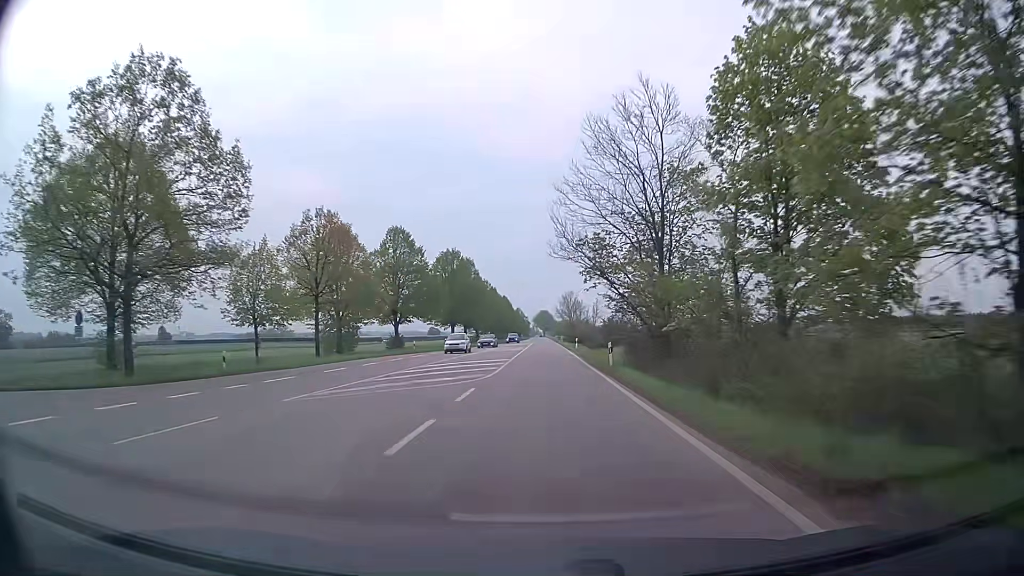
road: secondary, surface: asphalt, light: Day
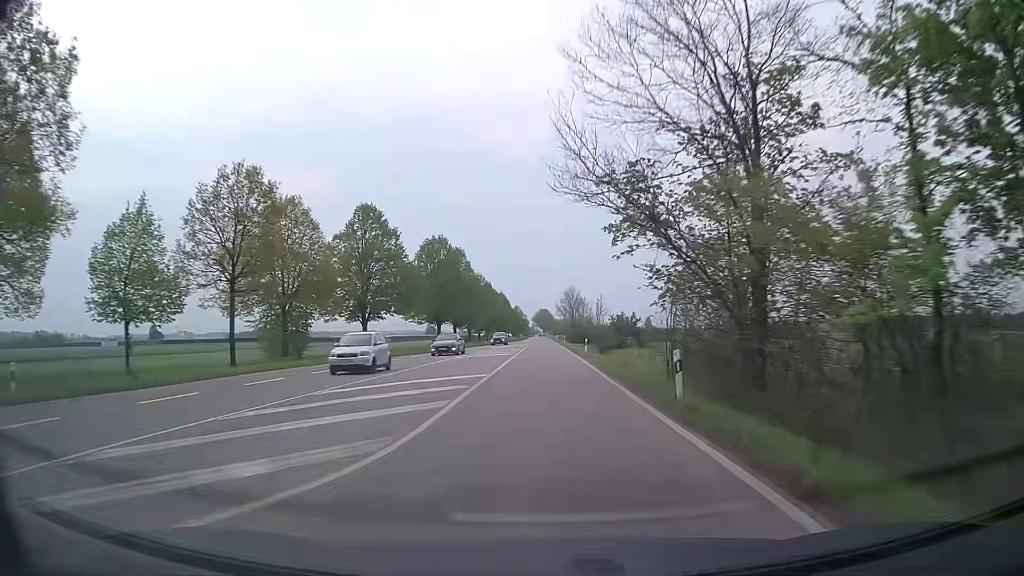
(-0.1, +13.8) m; 0°
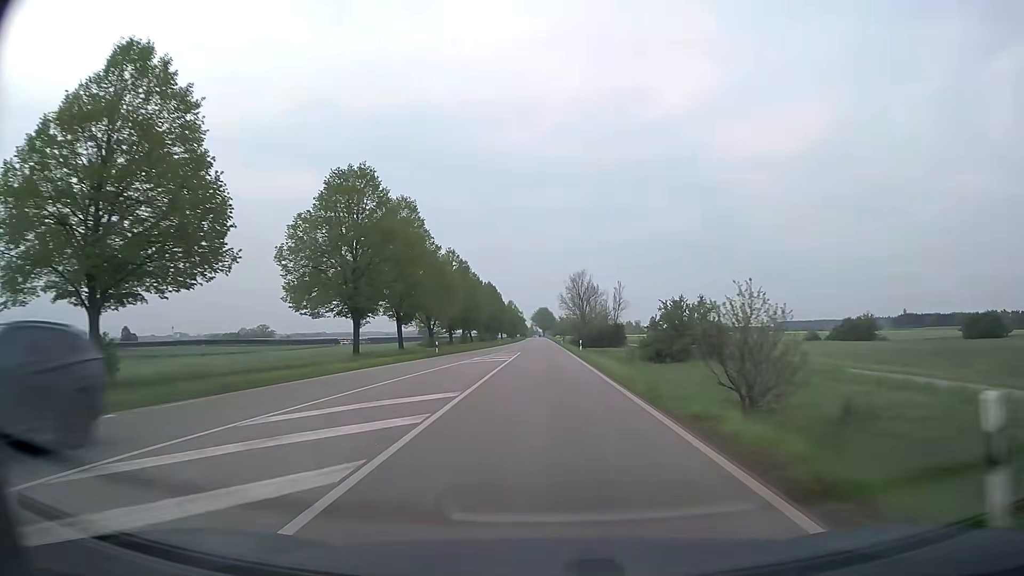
(-0.1, +41.3) m; 0°
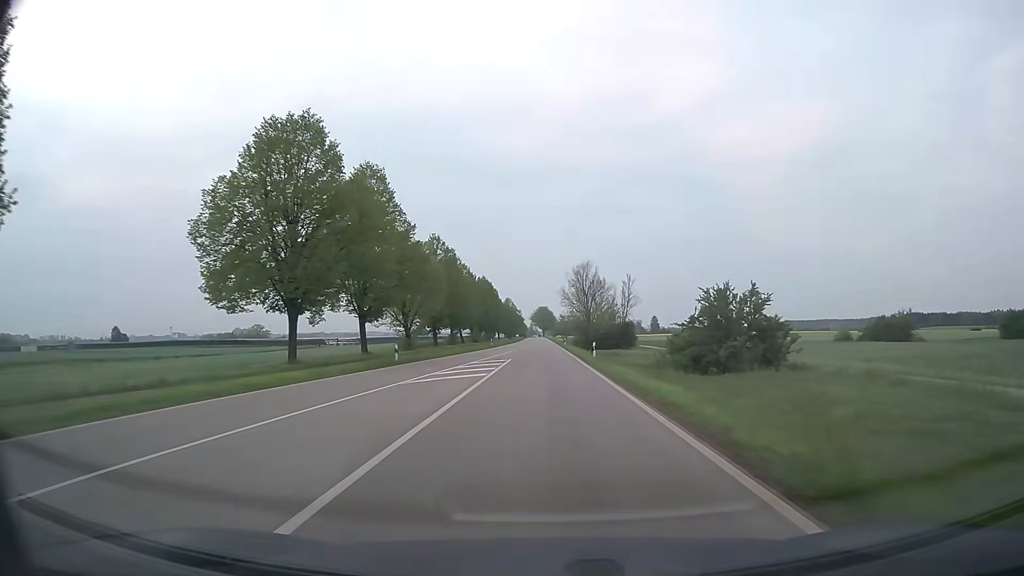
(0.0, +13.7) m; 0°
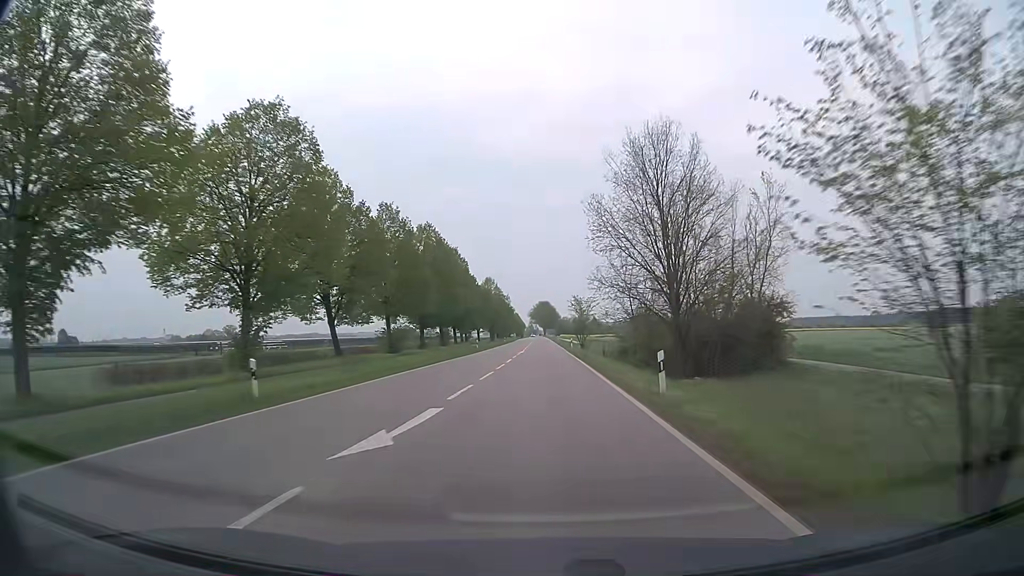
(0.0, +68.6) m; 0°
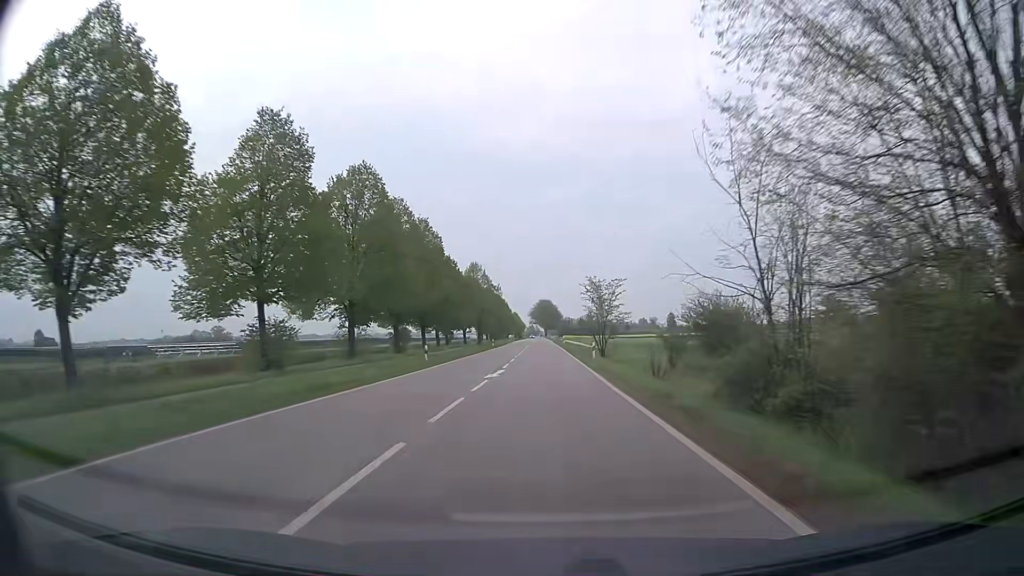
(0.0, +27.5) m; 0°
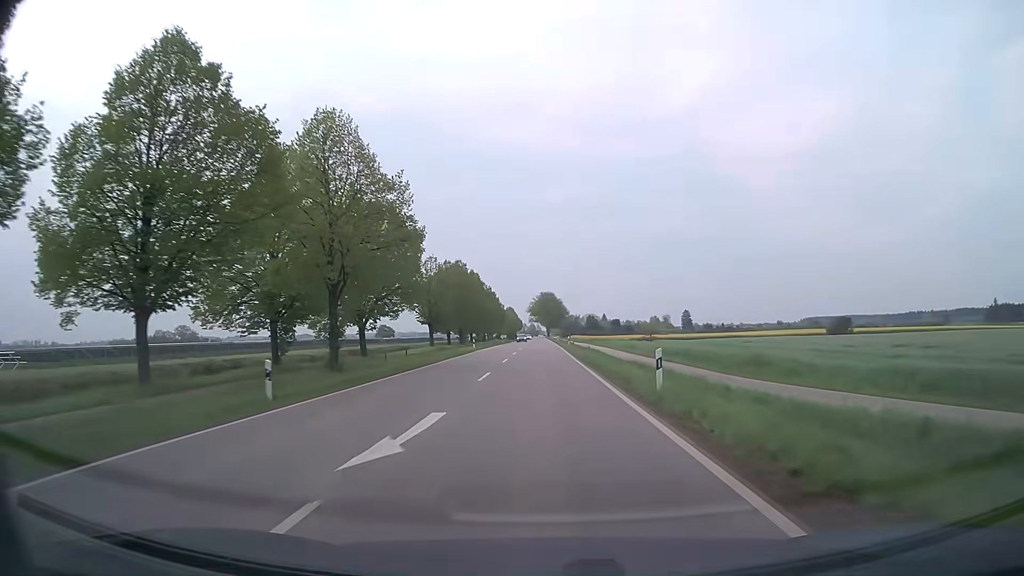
(-0.1, +69.2) m; 0°
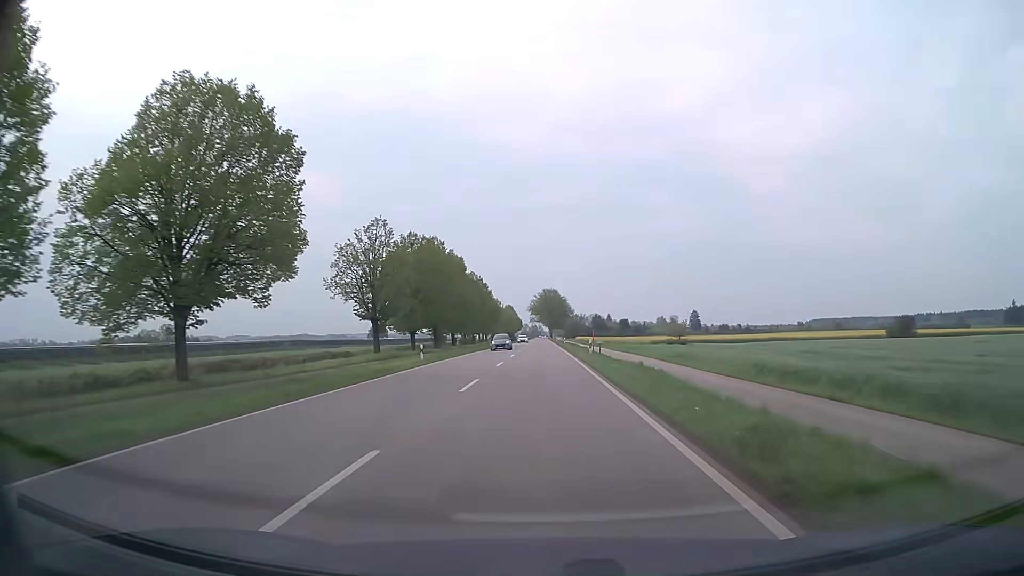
(-0.1, +27.9) m; 0°
(0, +10) (0, +20) (0, +30) (0, +40) (0, +50) (0, +60) (0, +70) (0, +80) (0, +90) (0, +100) m
